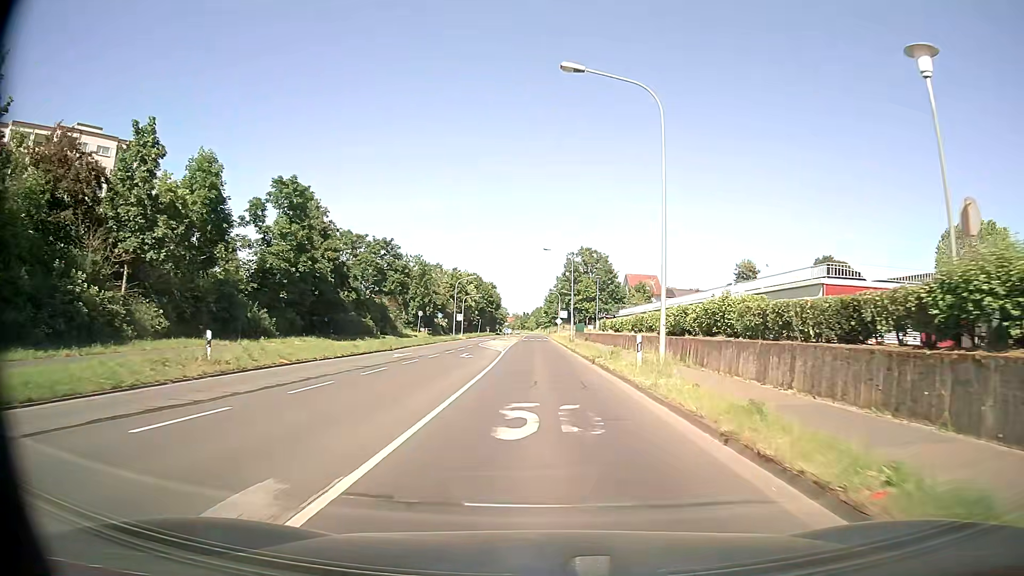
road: secondary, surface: asphalt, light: Day
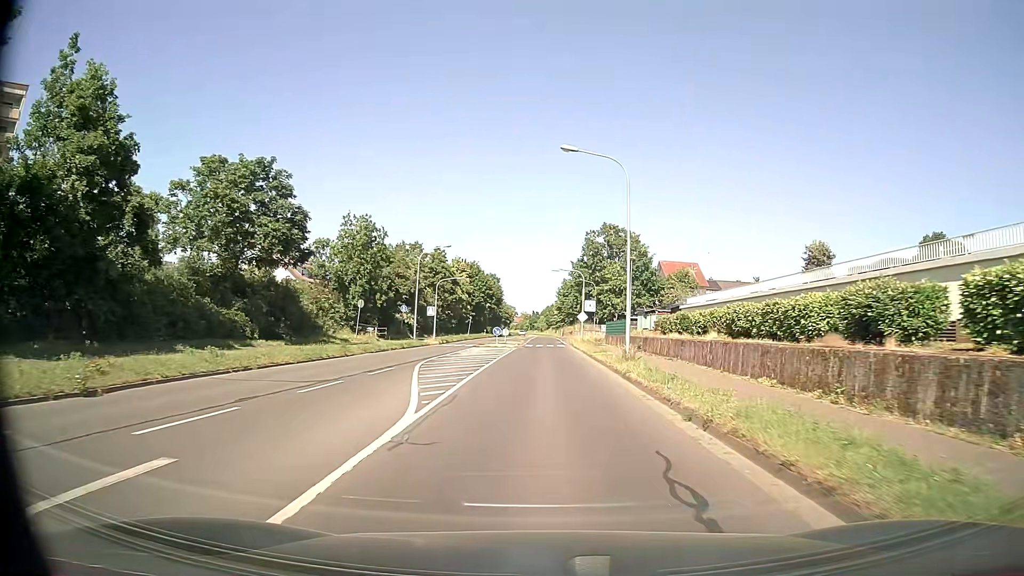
(-0.5, +30.5) m; -1°
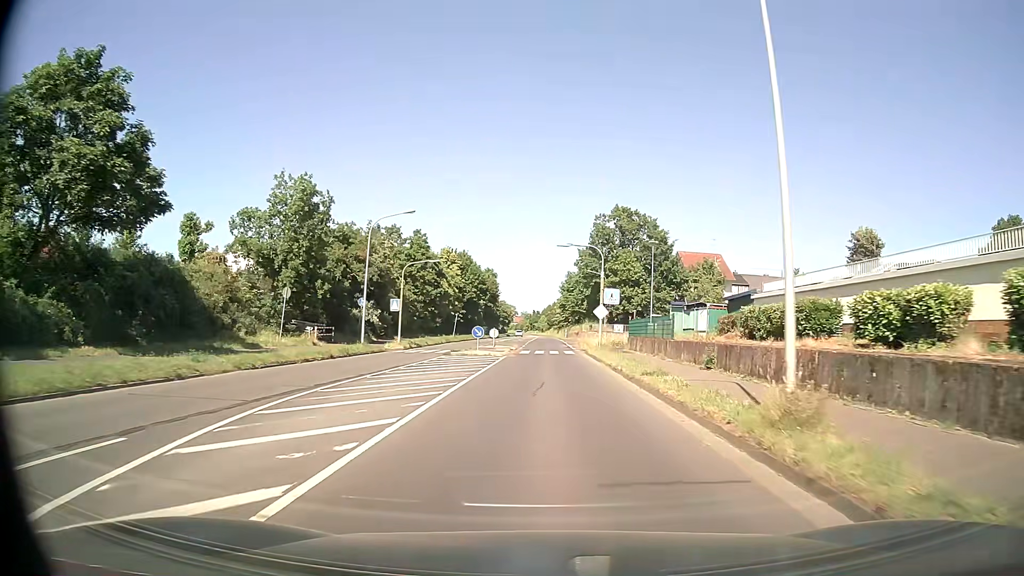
(0.0, +15.2) m; 0°
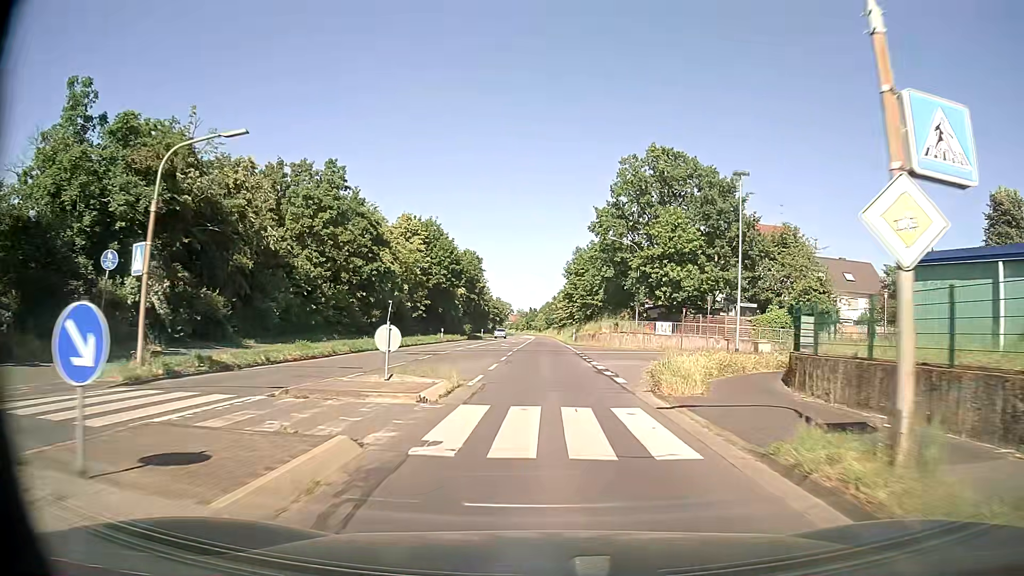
(0.0, +30.4) m; 0°
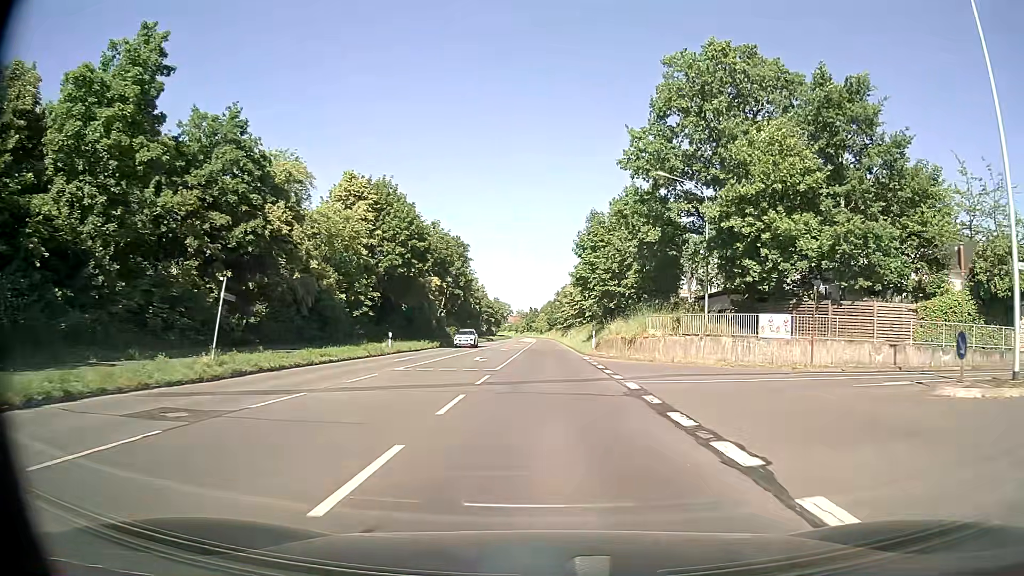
(0.0, +22.8) m; 0°
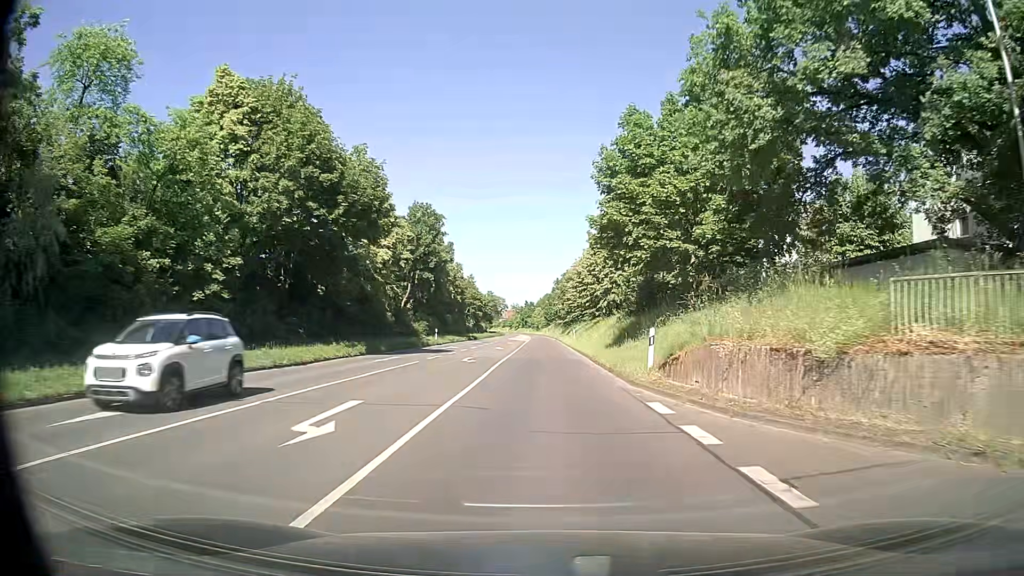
(0.0, +22.8) m; 0°
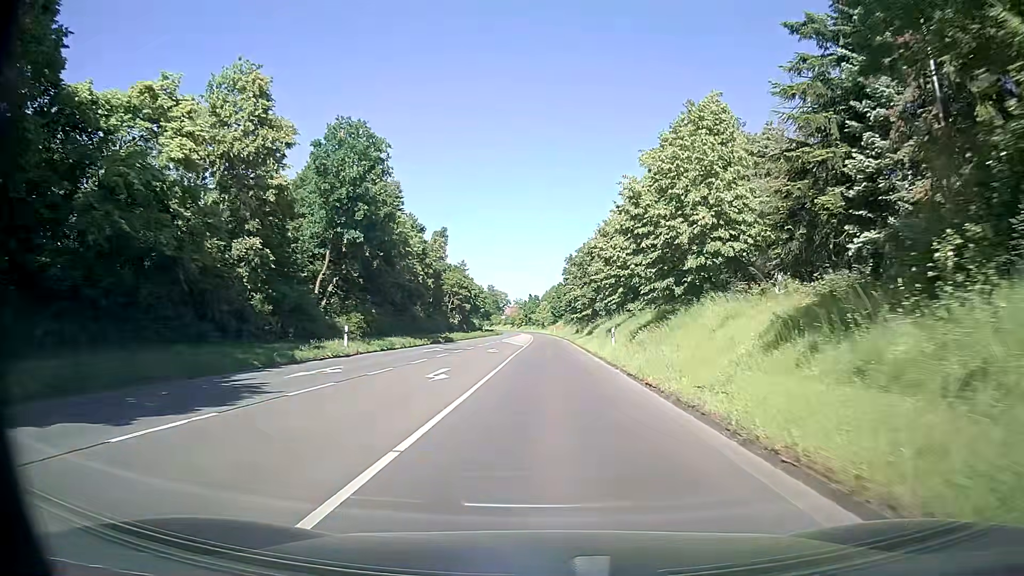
(-0.1, +30.5) m; -1°
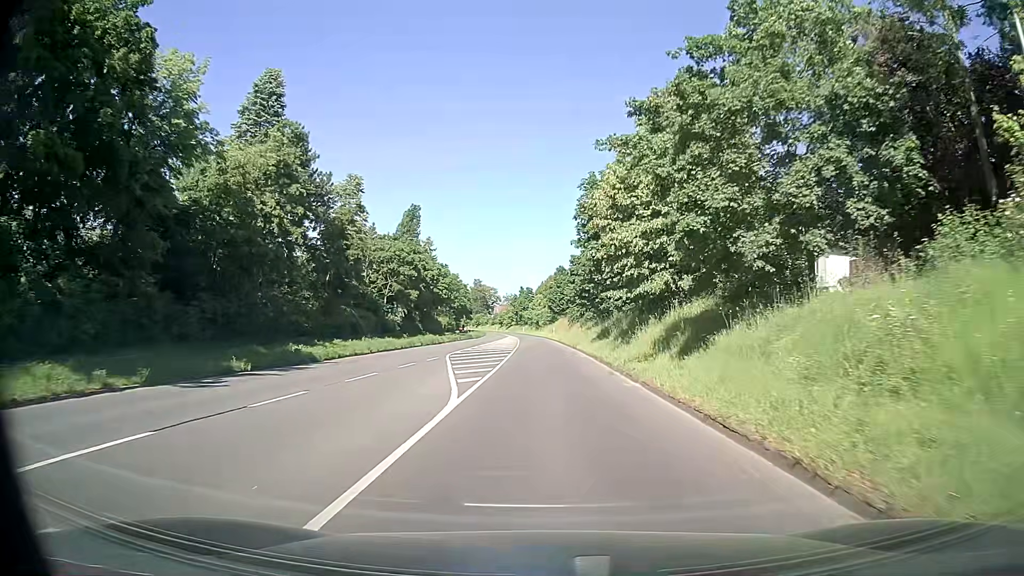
(+0.2, +38.3) m; +1°
(0, +10) (0, +20) (0, +30) (0, +40) (-1, +50) (-1, +60) (-1, +70) (-2, +80) (-2, +90) (-3, +100) m
